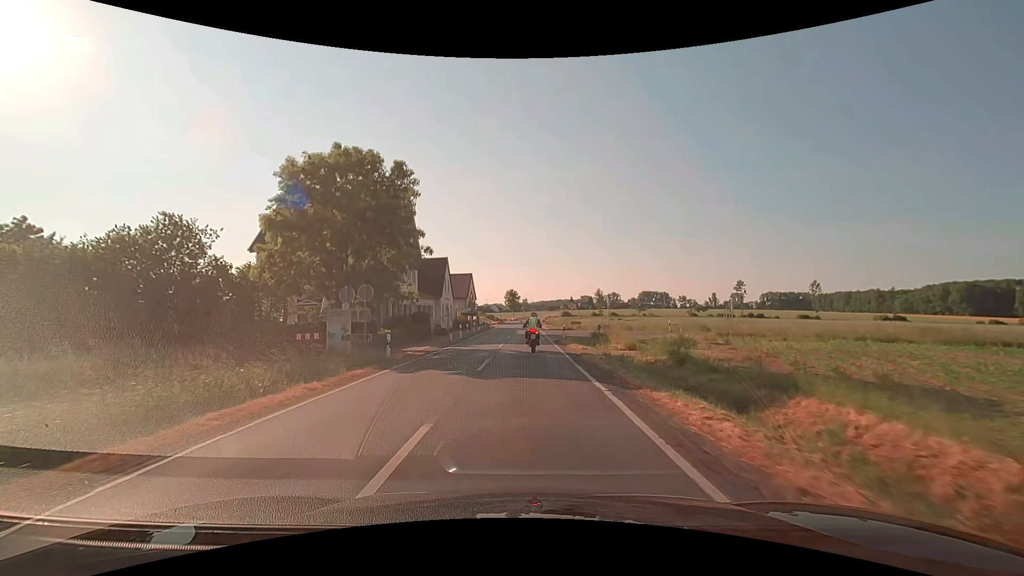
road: secondary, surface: asphalt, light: Day
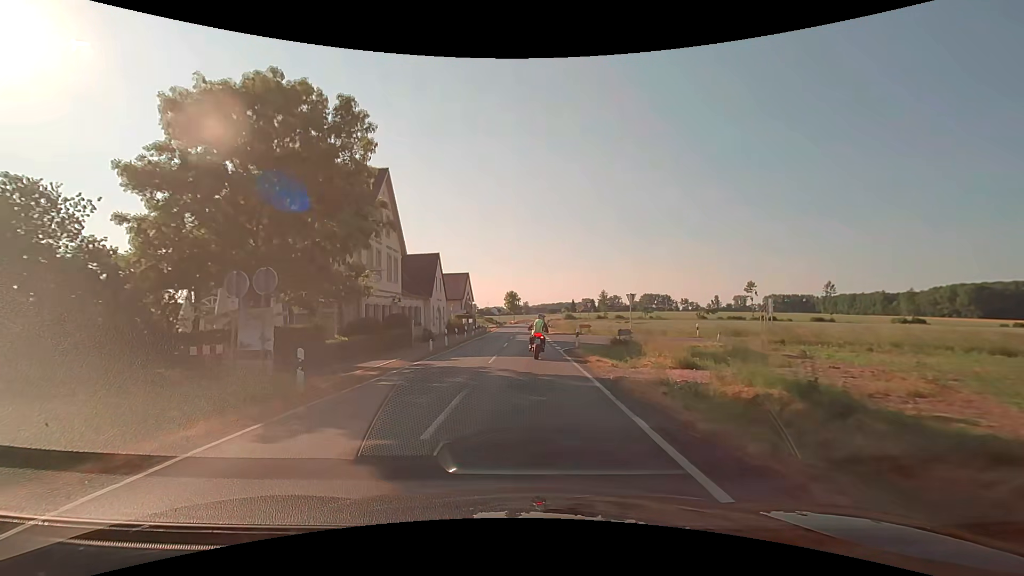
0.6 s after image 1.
(0.0, +7.1) m; 0°
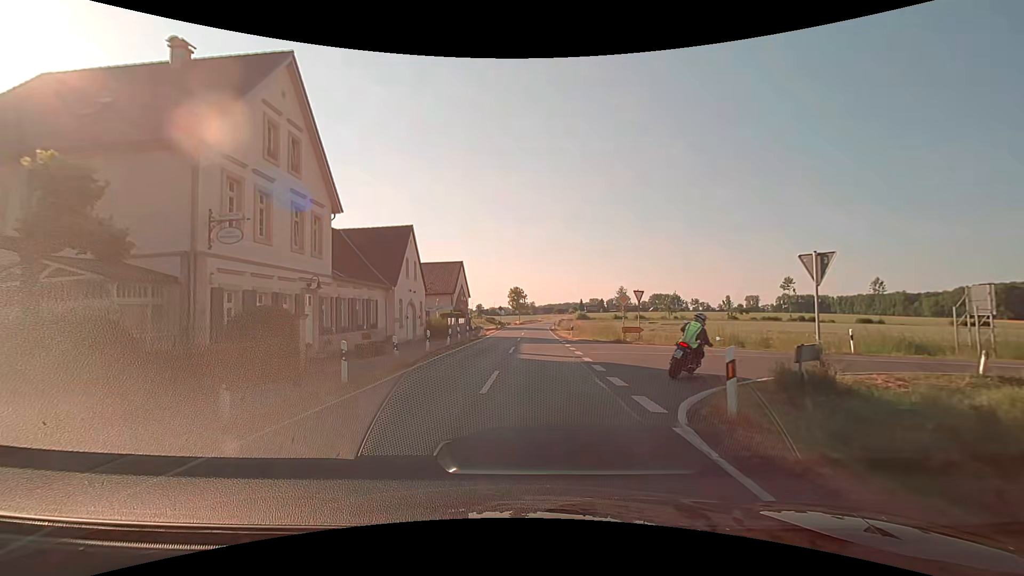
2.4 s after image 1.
(-0.2, +17.3) m; -1°
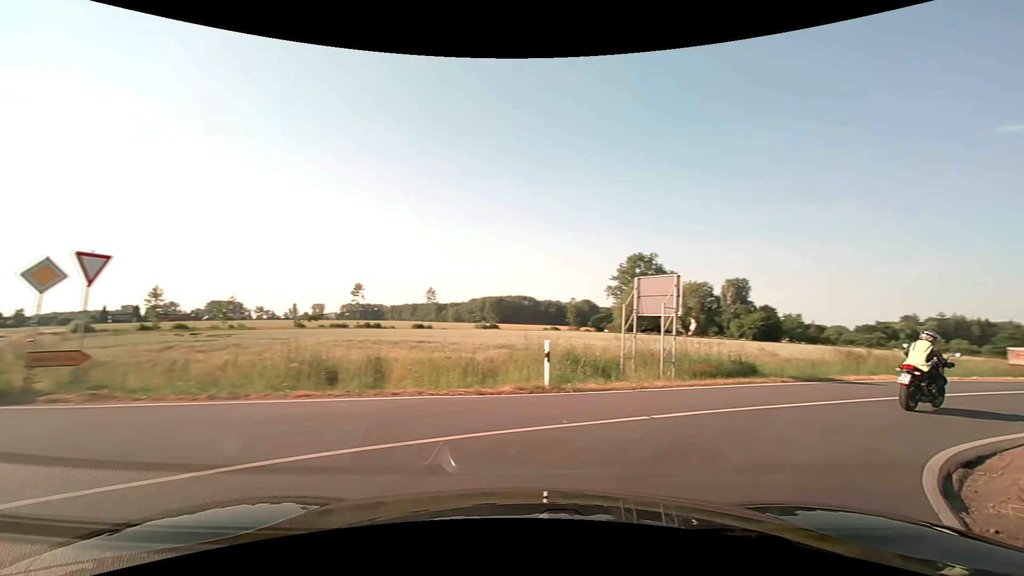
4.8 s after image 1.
(+3.9, +15.2) m; +44°
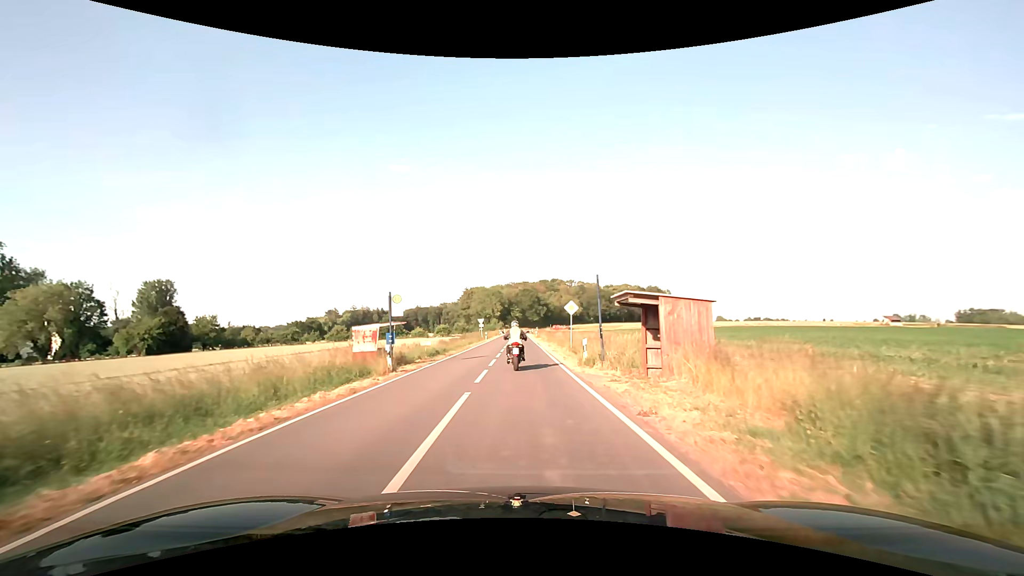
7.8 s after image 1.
(+18.2, +18.4) m; +59°
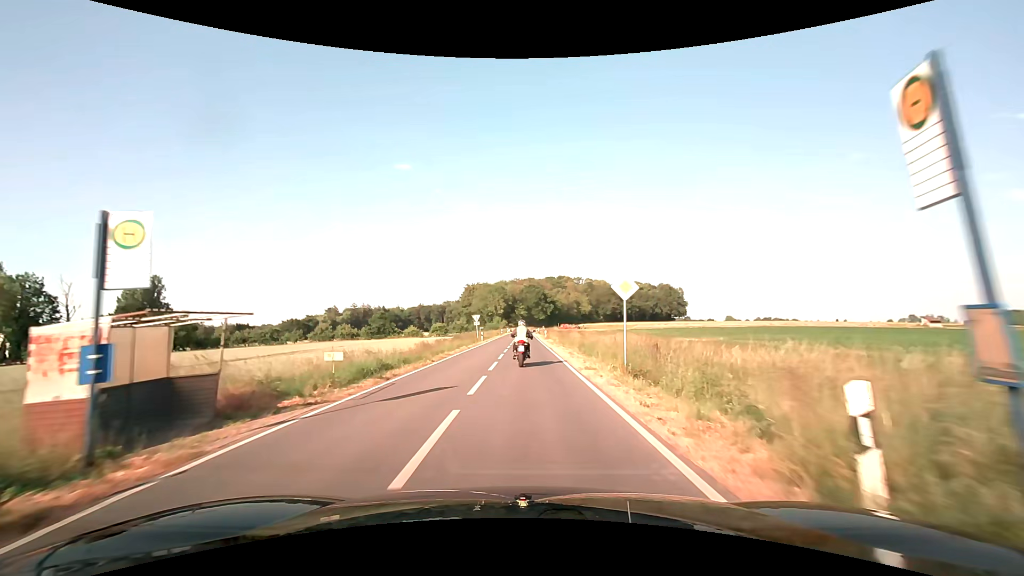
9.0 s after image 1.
(-0.1, +14.7) m; -1°
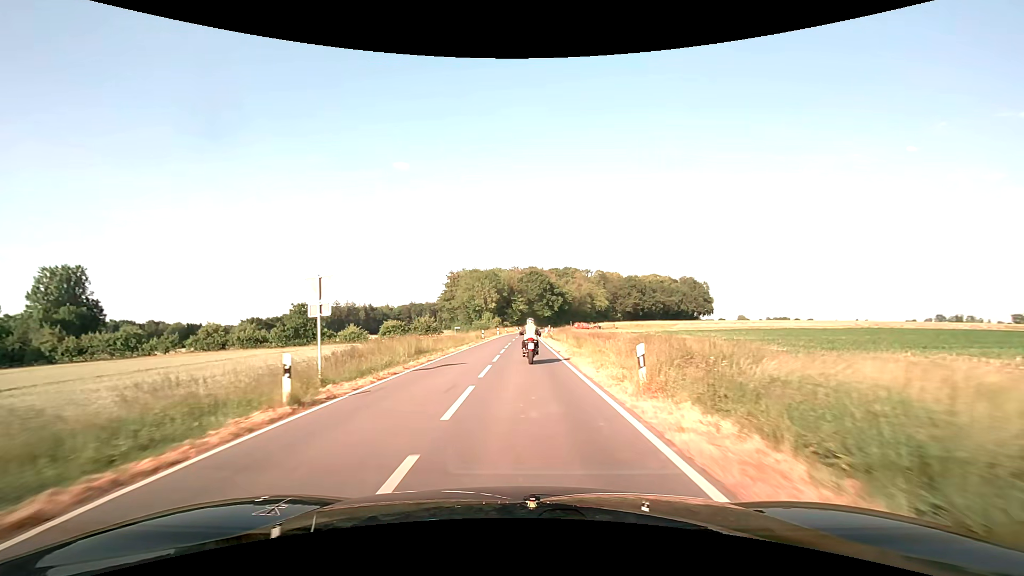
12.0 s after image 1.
(+0.1, +45.0) m; 0°
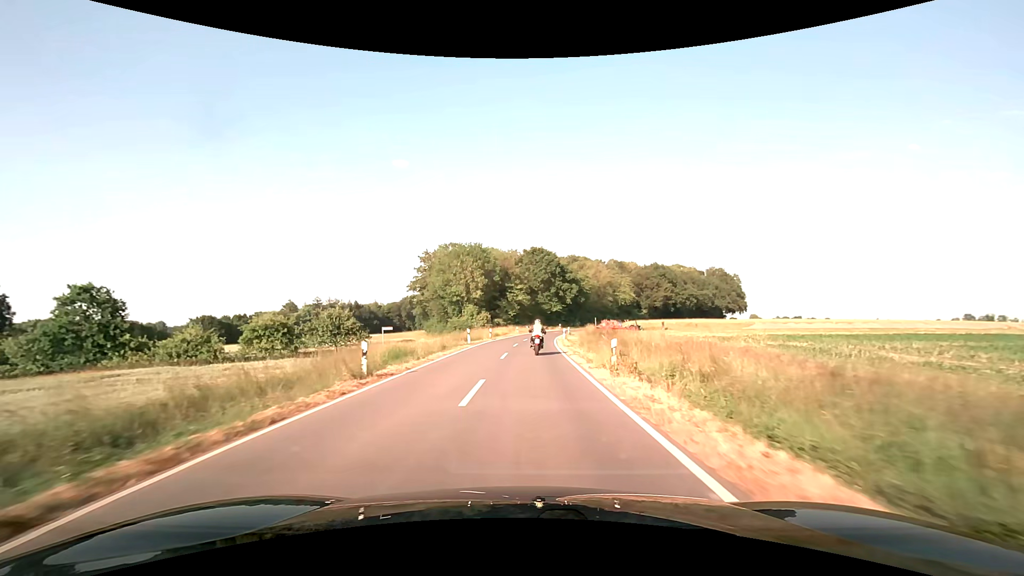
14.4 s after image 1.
(0.0, +40.6) m; 0°
